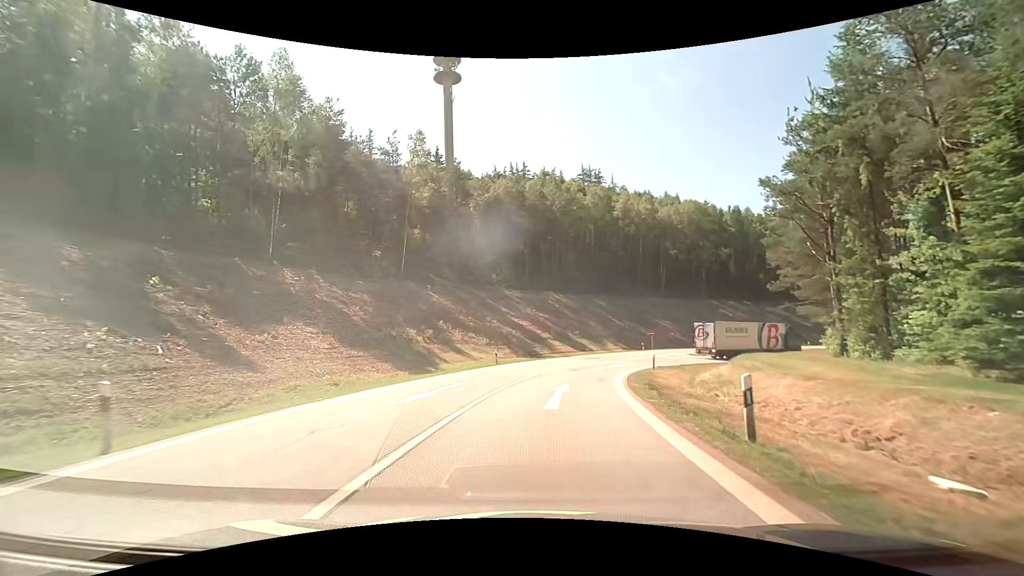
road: motorway_link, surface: asphalt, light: Day
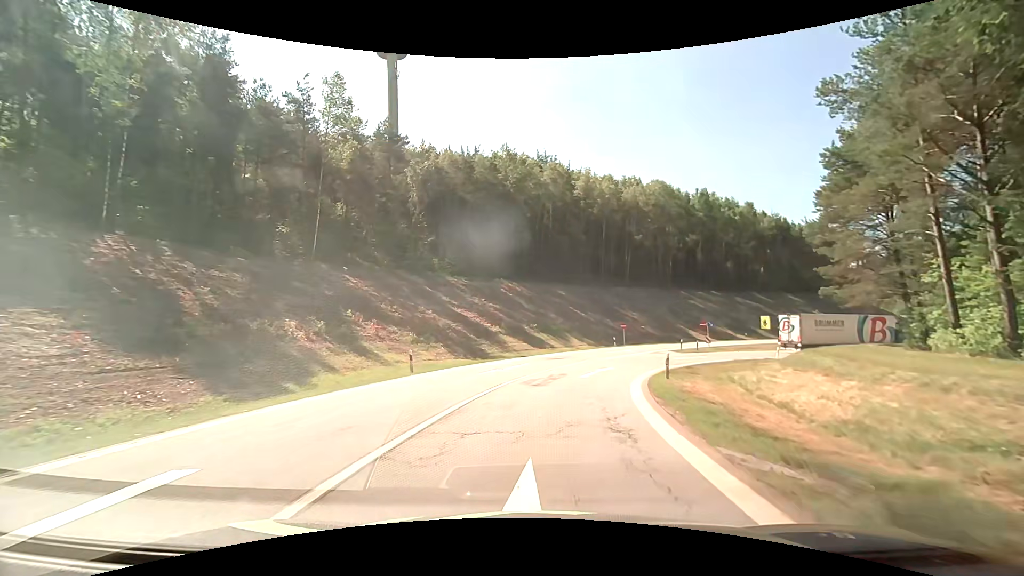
(+0.5, +13.3) m; +5°
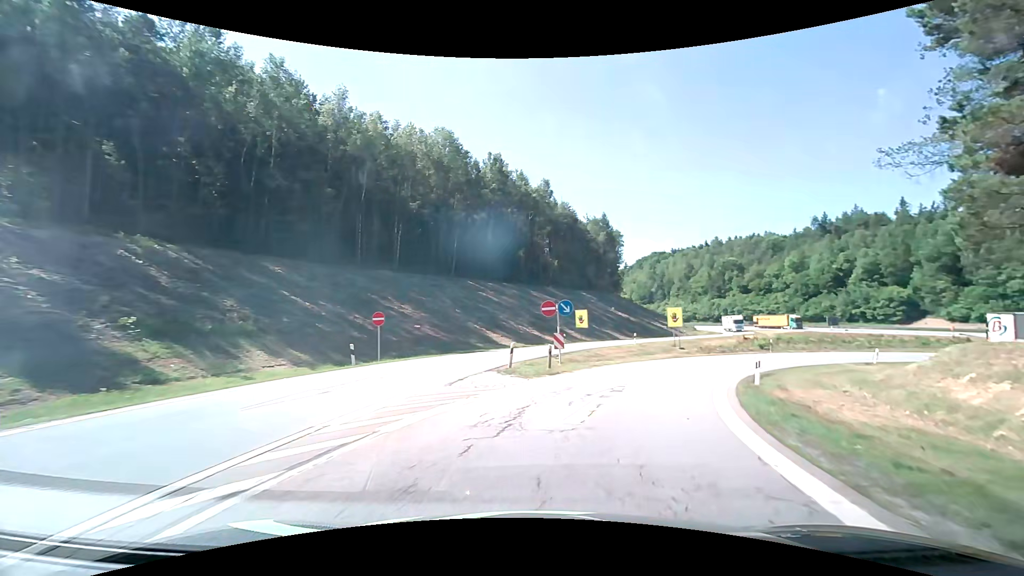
(+5.8, +31.0) m; +25°
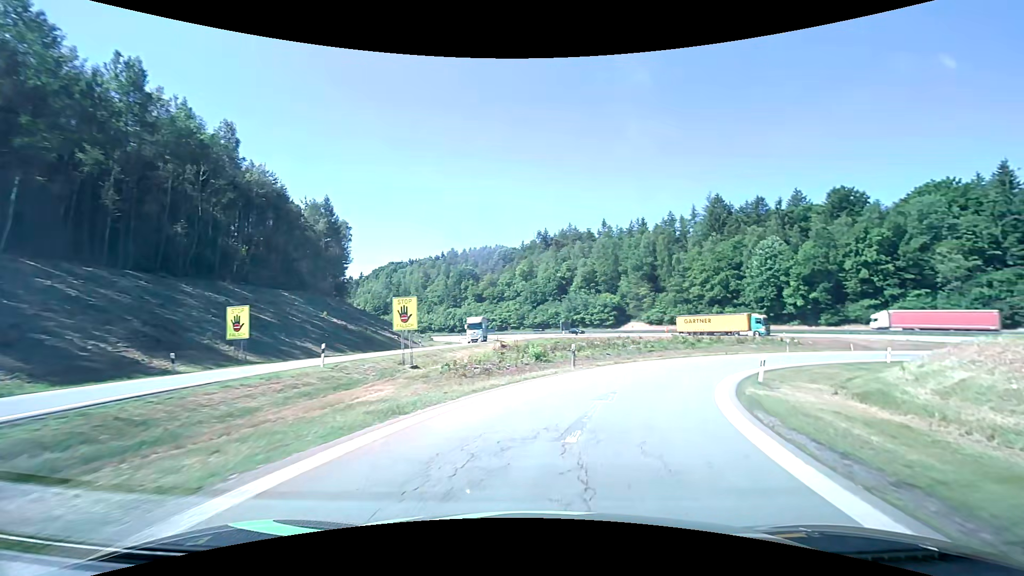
(+6.3, +22.9) m; +30°
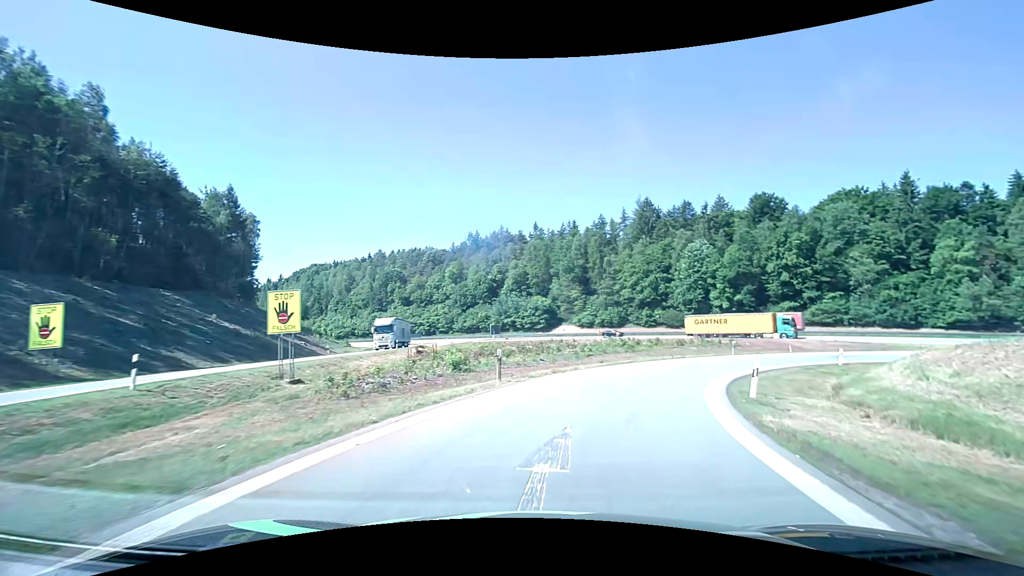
(+0.4, +6.0) m; +8°
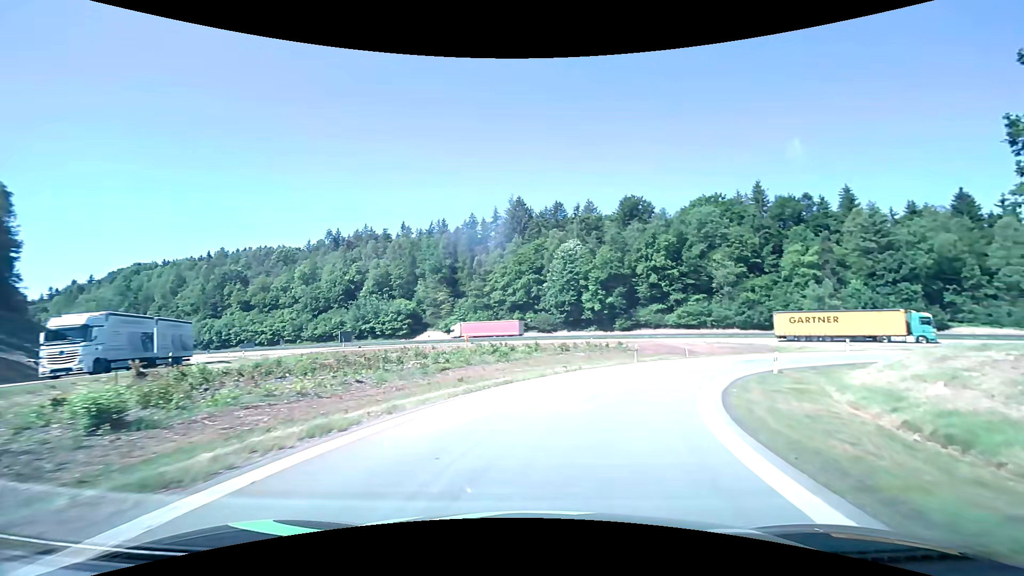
(+1.6, +12.3) m; +14°
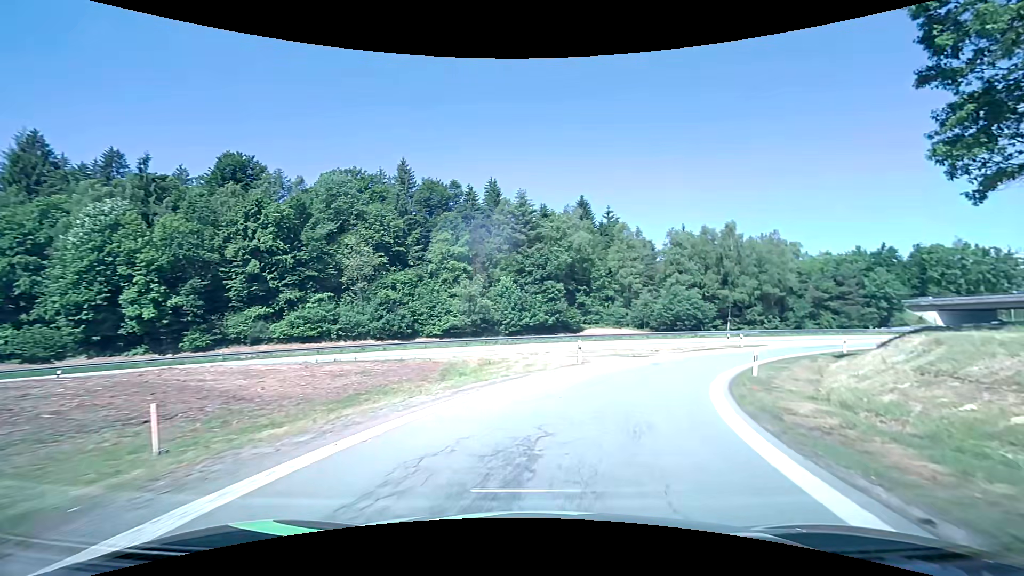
(+10.8, +30.6) m; +40°
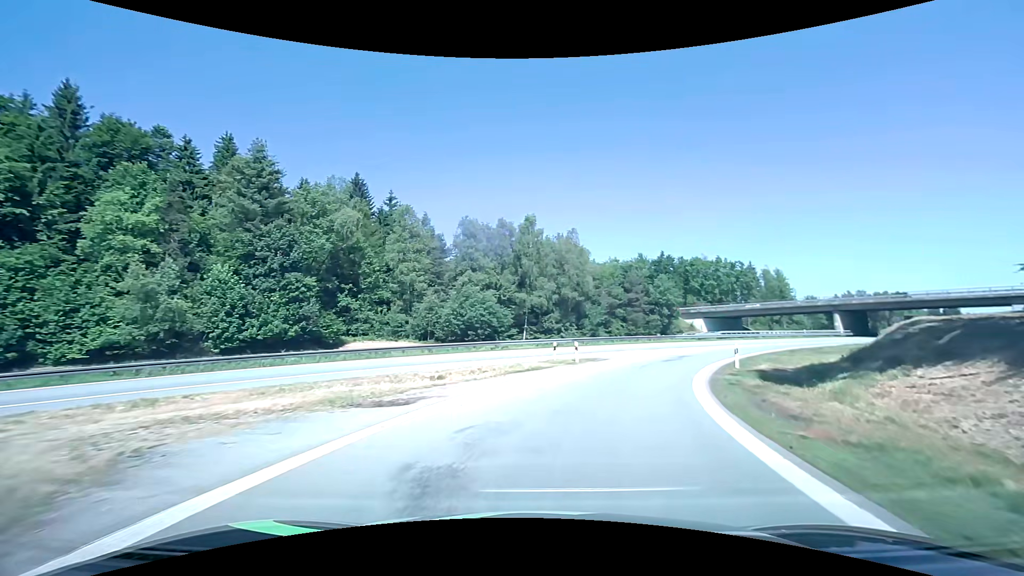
(+4.2, +19.8) m; +23°
(+1, +10) (+4, +20) (+8, +29) (+14, +37) (+20, +45) (+27, +52) (+35, +58) (+42, +65) (+50, +71) (+57, +78) m
